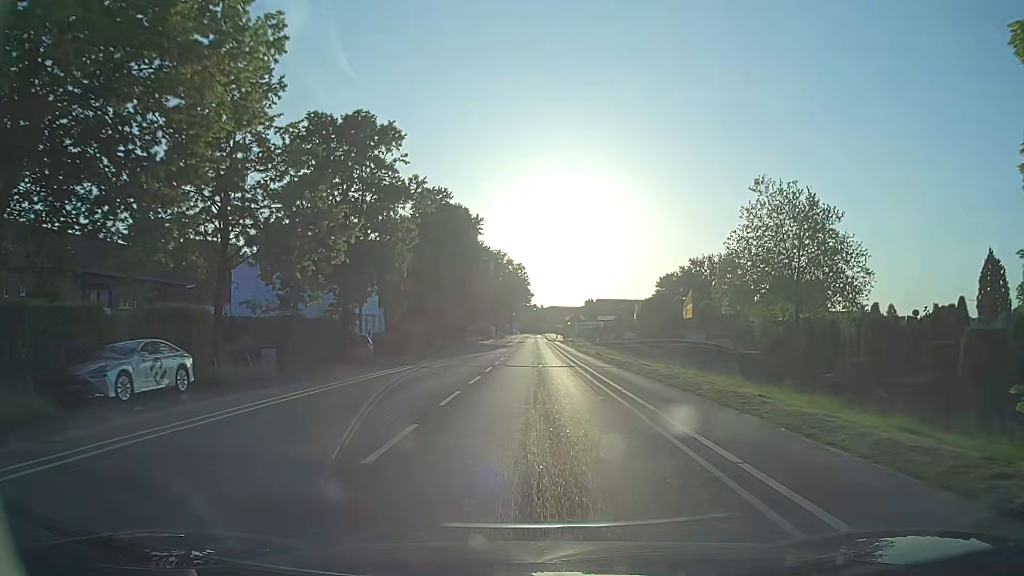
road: secondary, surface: asphalt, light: Day
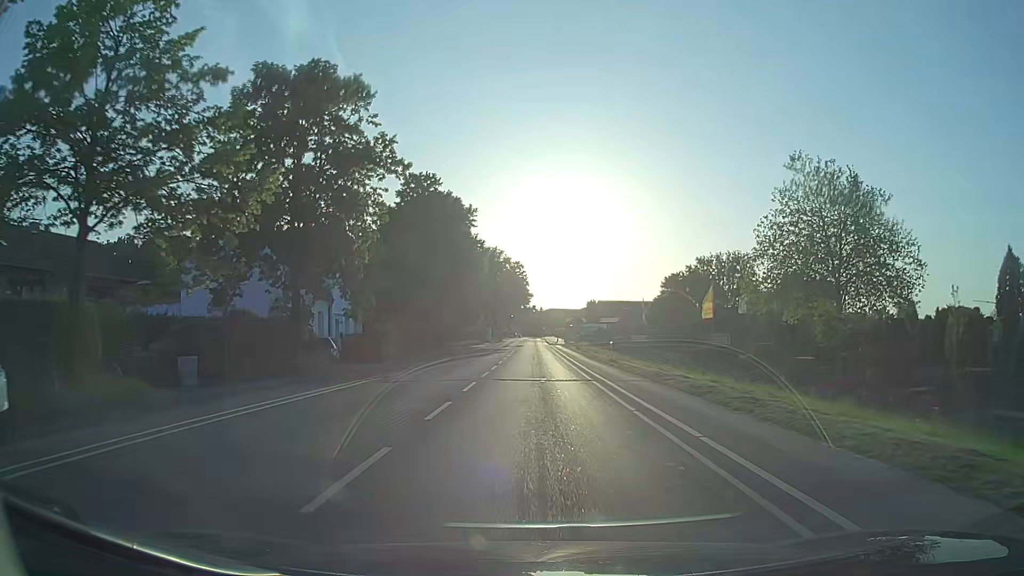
(0.0, +8.1) m; 0°
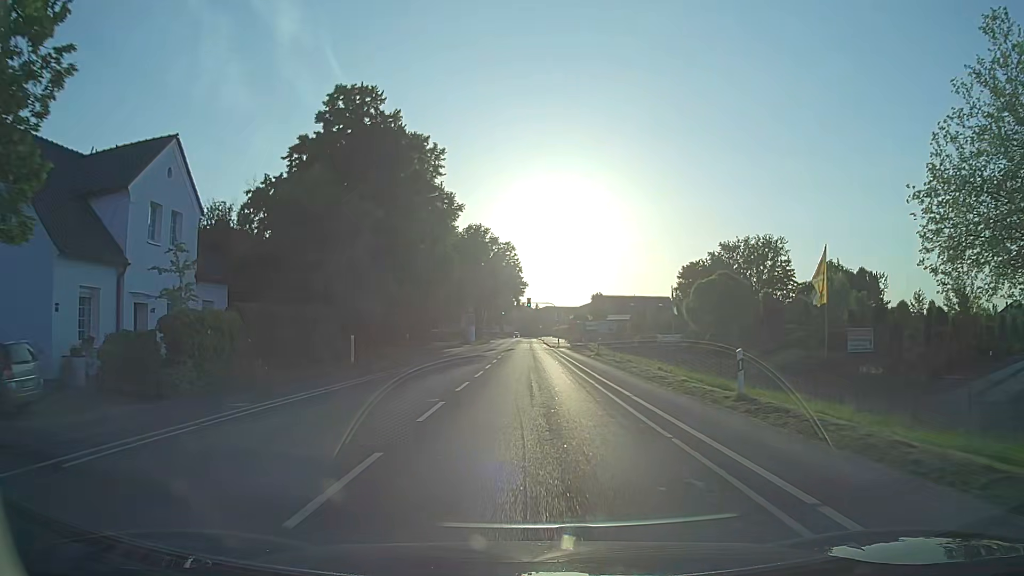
(+0.1, +24.1) m; 0°
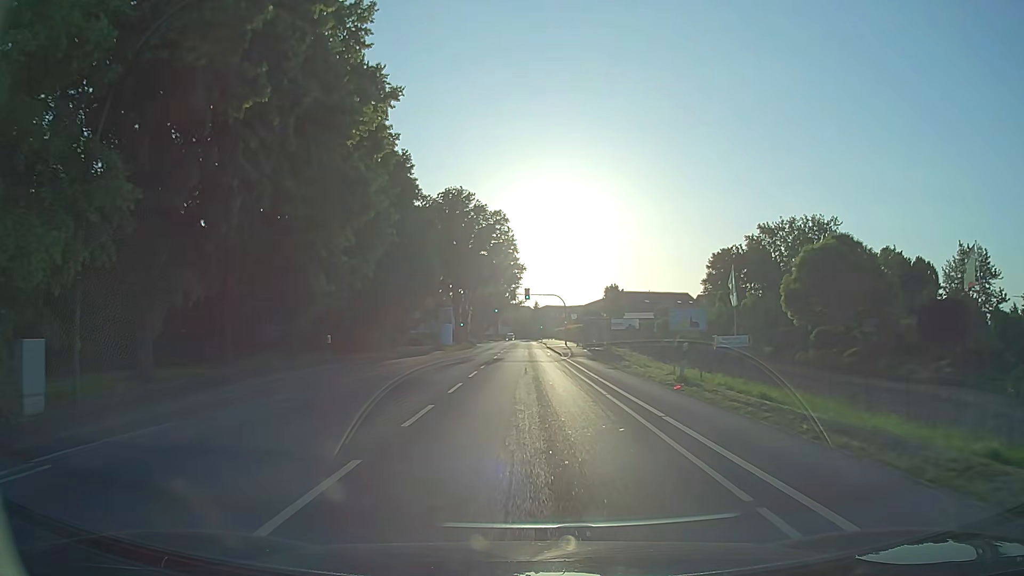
(+0.1, +24.1) m; 0°
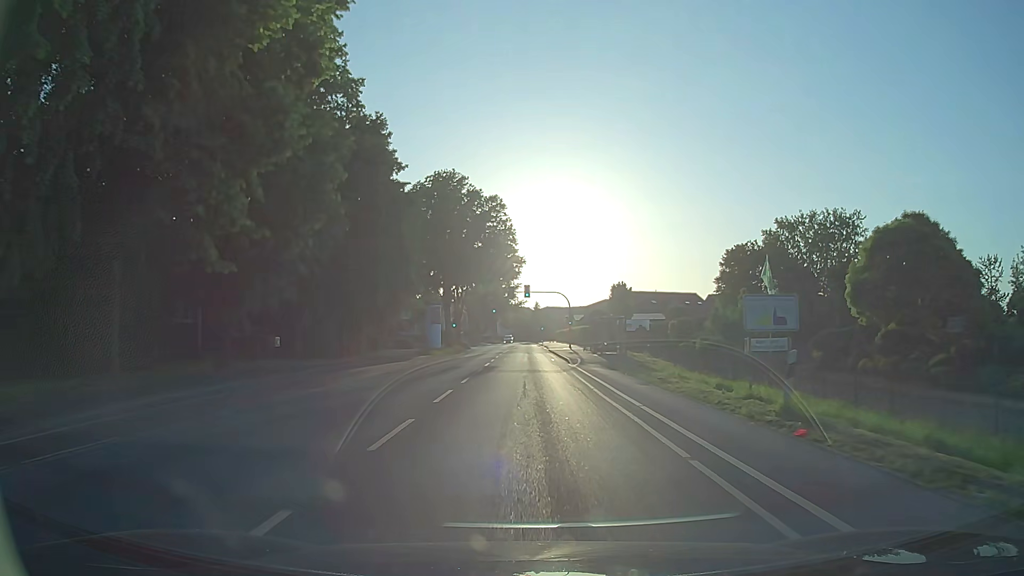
(0.0, +8.1) m; 0°
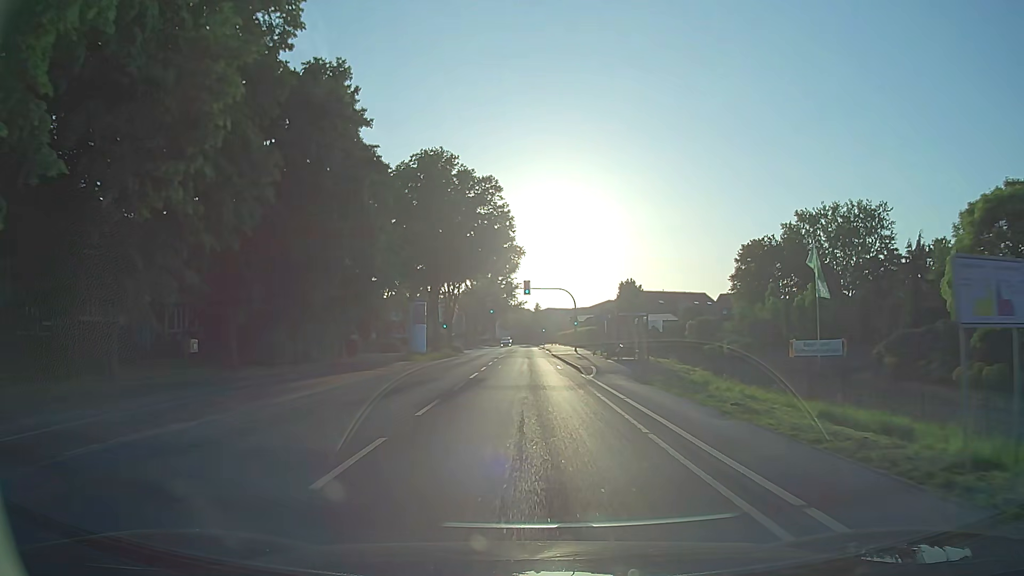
(0.0, +8.0) m; +1°
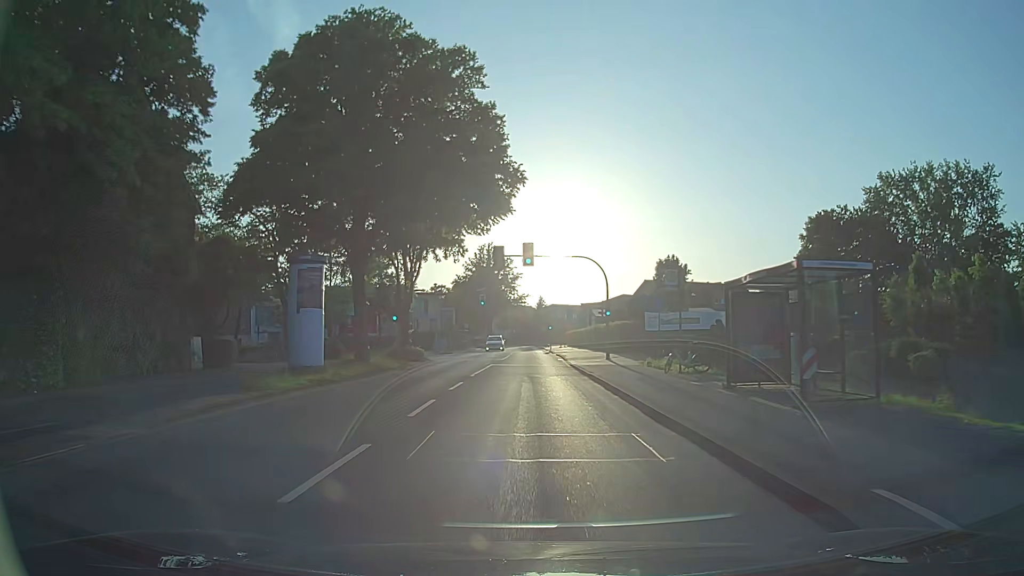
(-0.2, +24.1) m; -1°
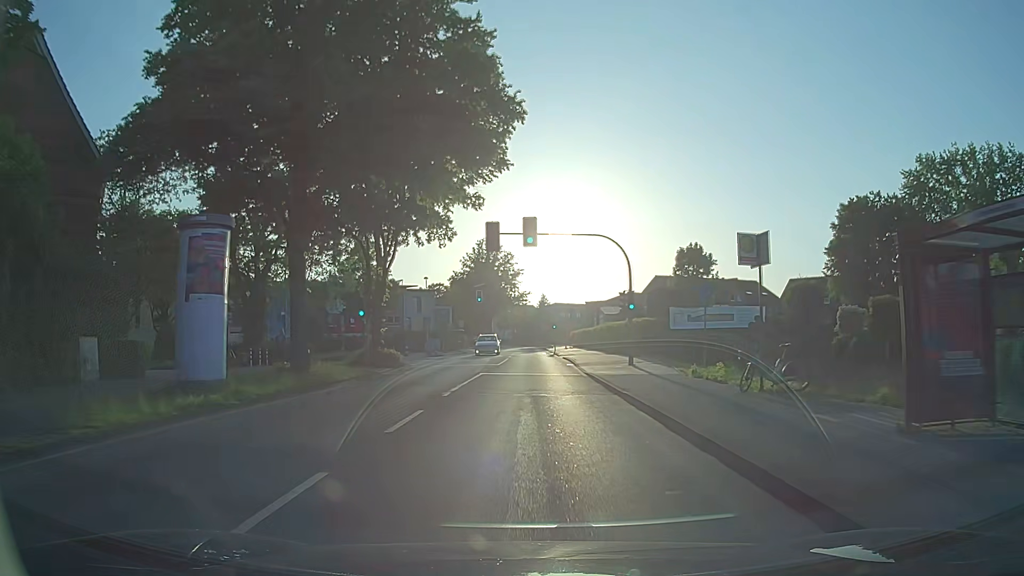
(0.0, +8.1) m; 0°
(0, +10) (0, +20) (0, +30) (0, +40) (0, +50) (0, +60) (0, +70) (0, +80) (0, +90) (0, +100) m
